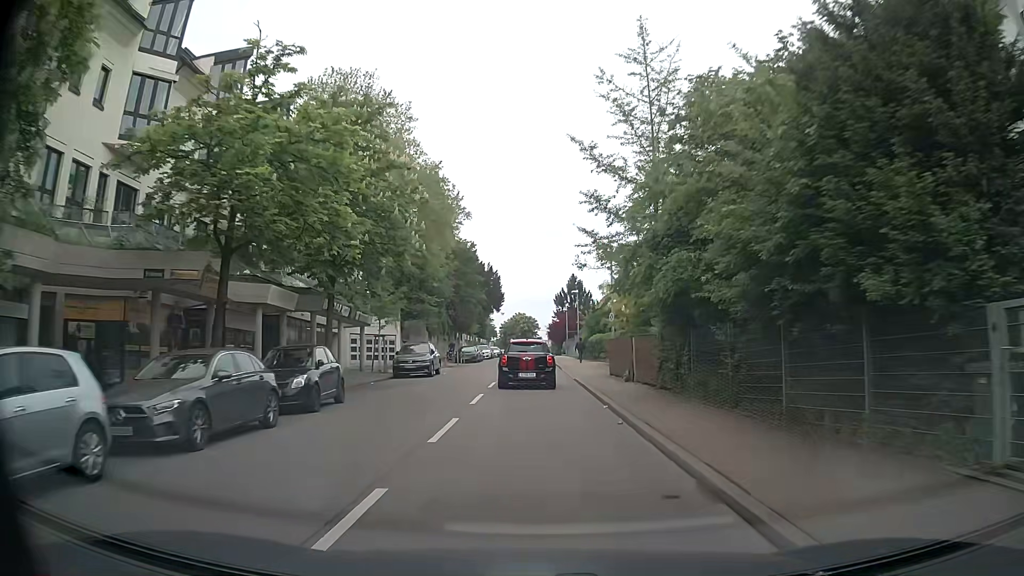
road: secondary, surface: asphalt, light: Day
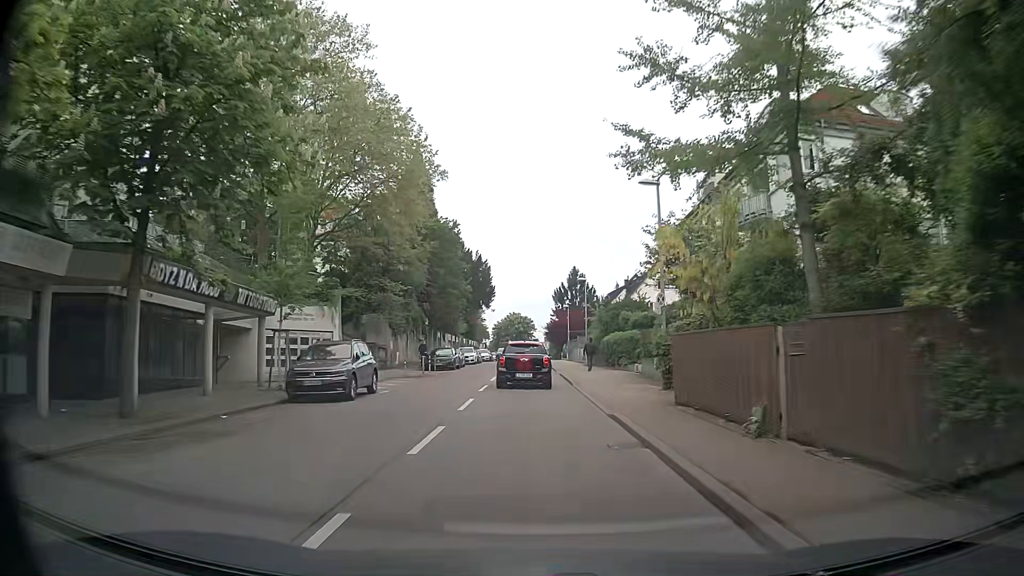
(+0.1, +13.4) m; +1°
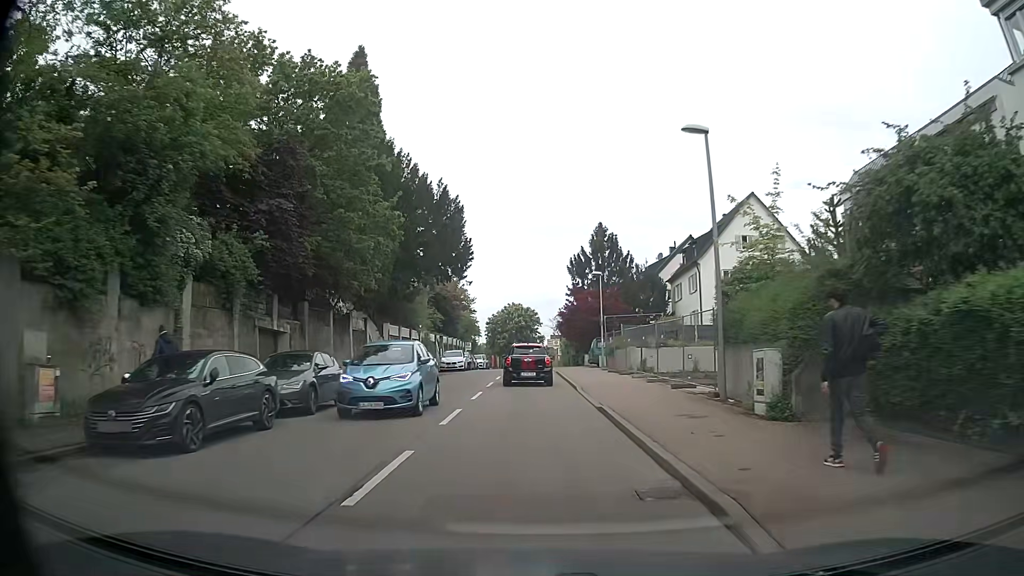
(0.0, +33.8) m; 0°
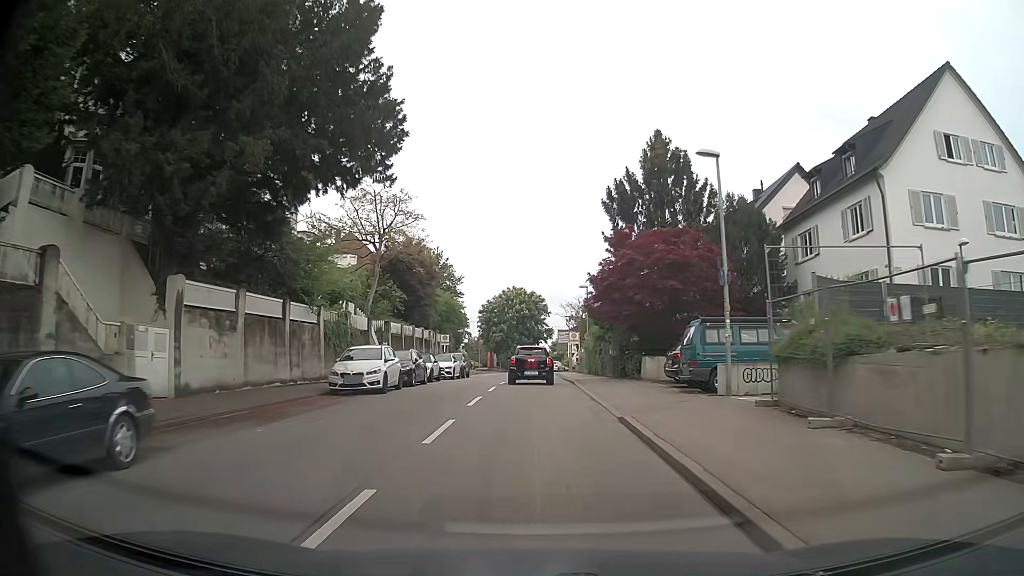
(0.0, +27.5) m; -1°
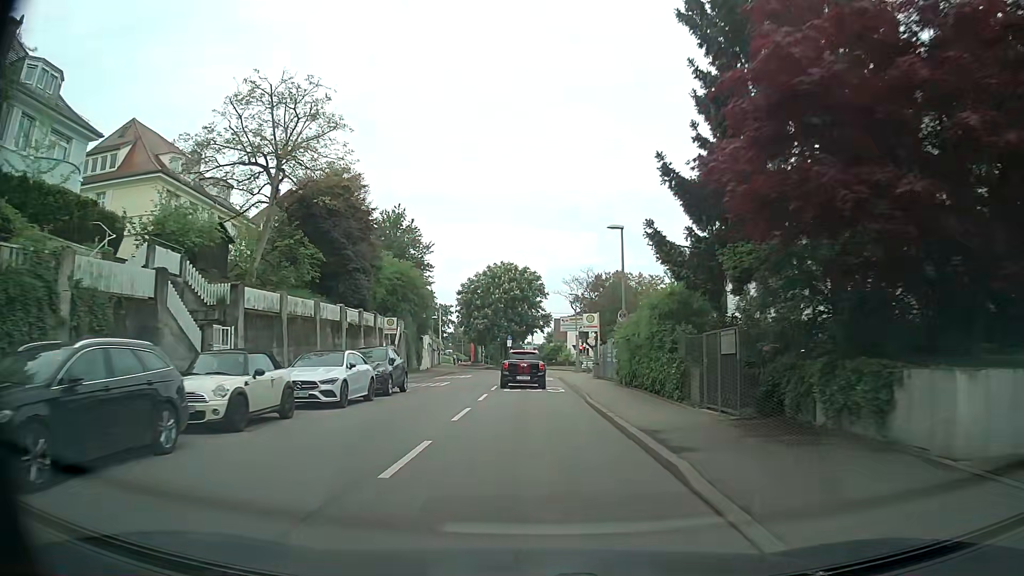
(+0.3, +21.0) m; +1°
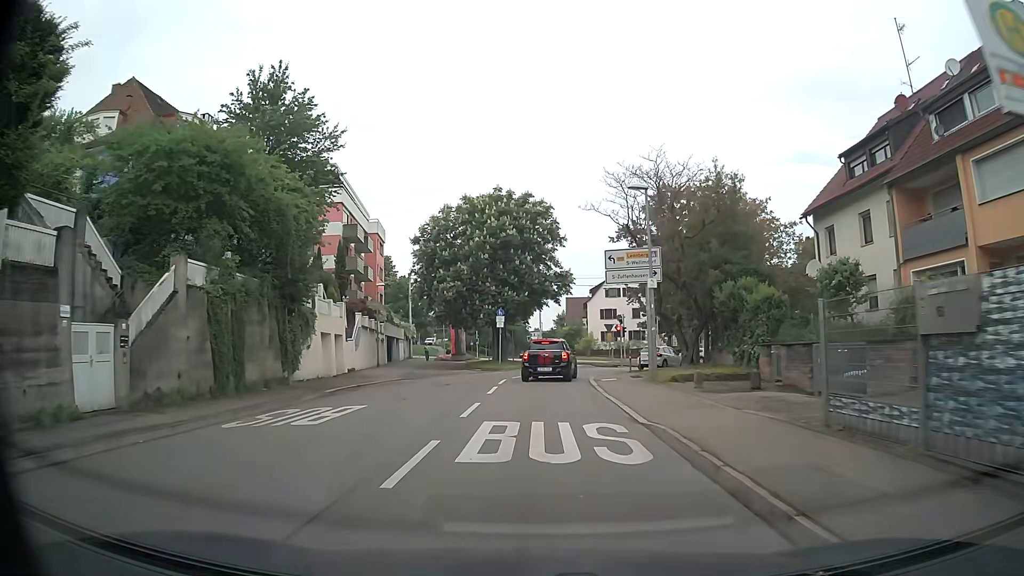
(+0.1, +31.4) m; 0°
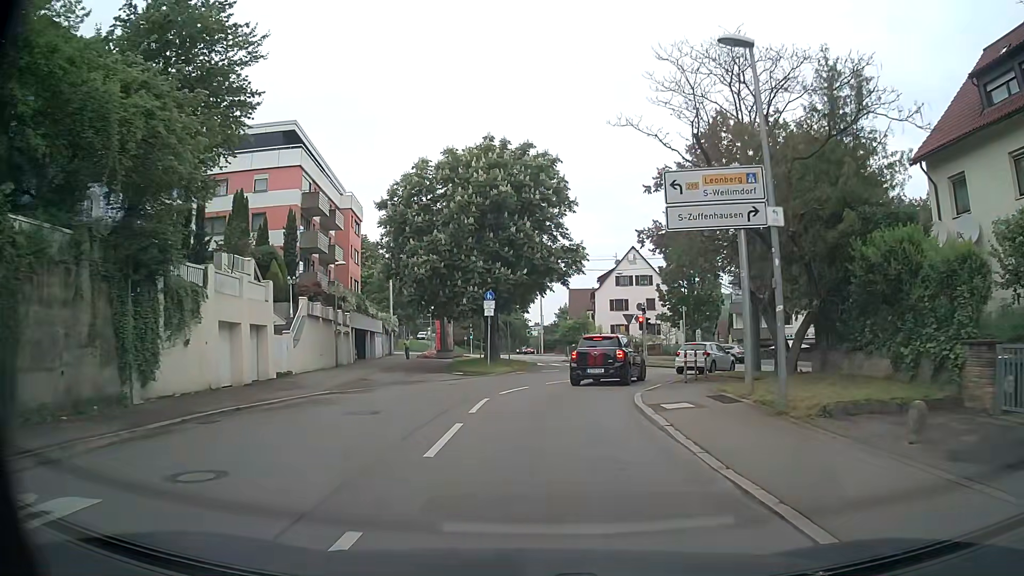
(0.0, +10.6) m; 0°
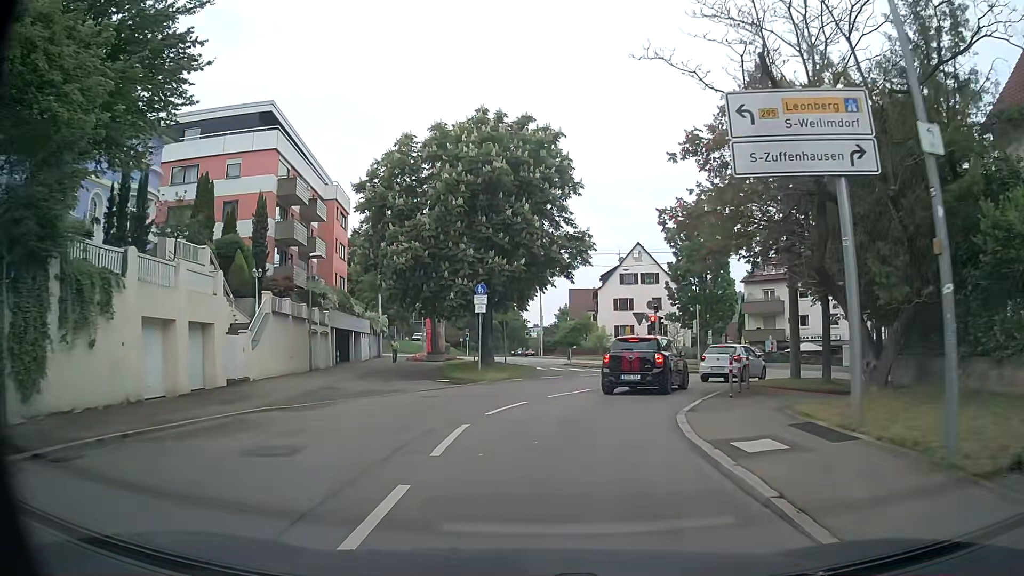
(0.0, +4.4) m; +1°
